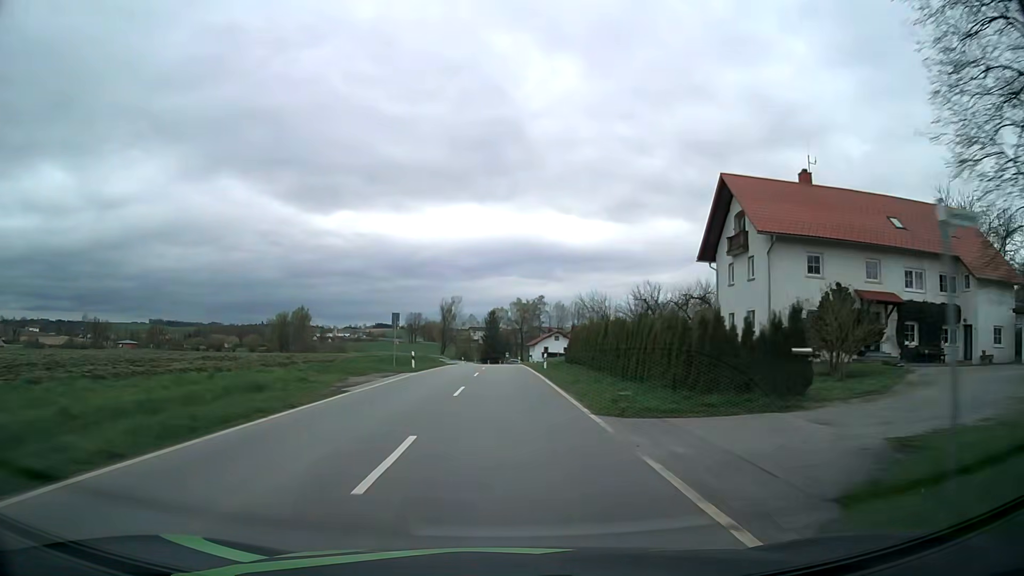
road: tertiary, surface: asphalt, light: Day
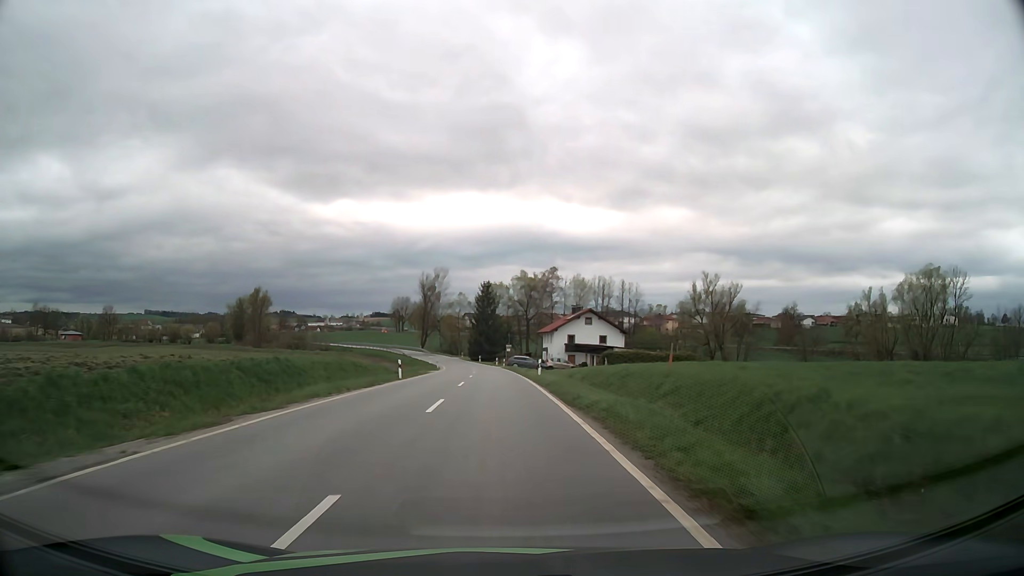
(0.0, +52.2) m; 0°
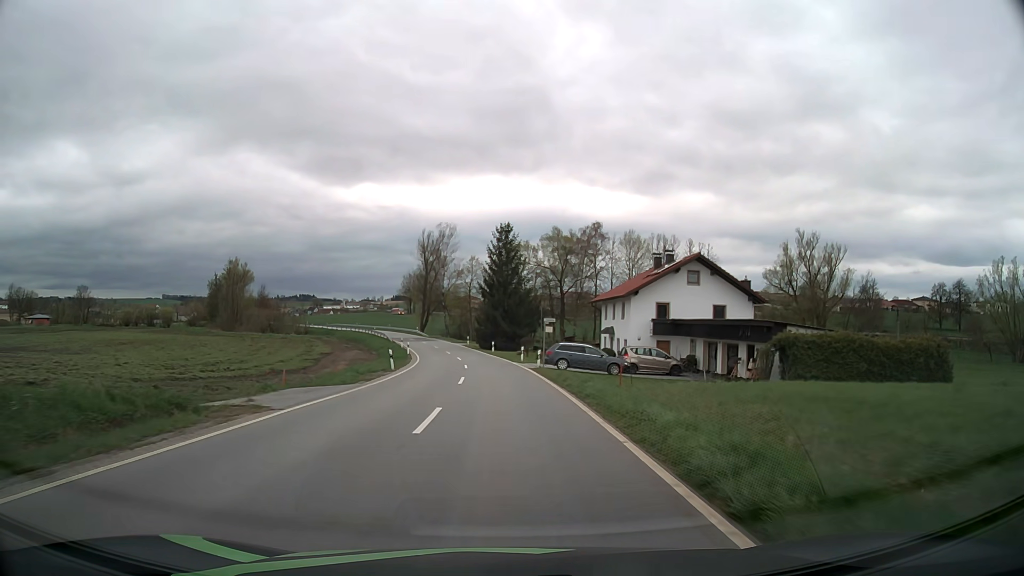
(-0.5, +40.0) m; -2°
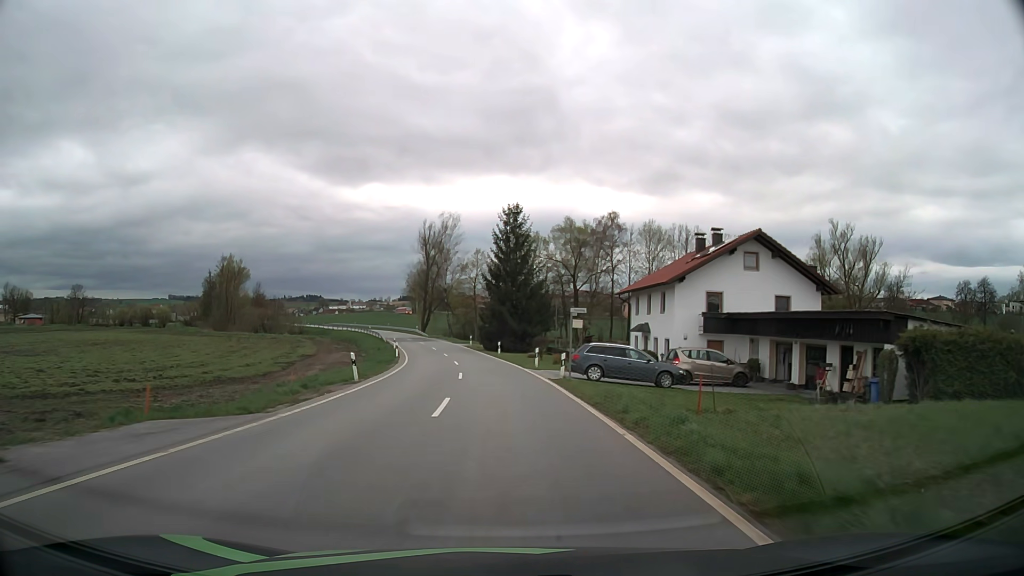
(0.0, +9.8) m; -1°
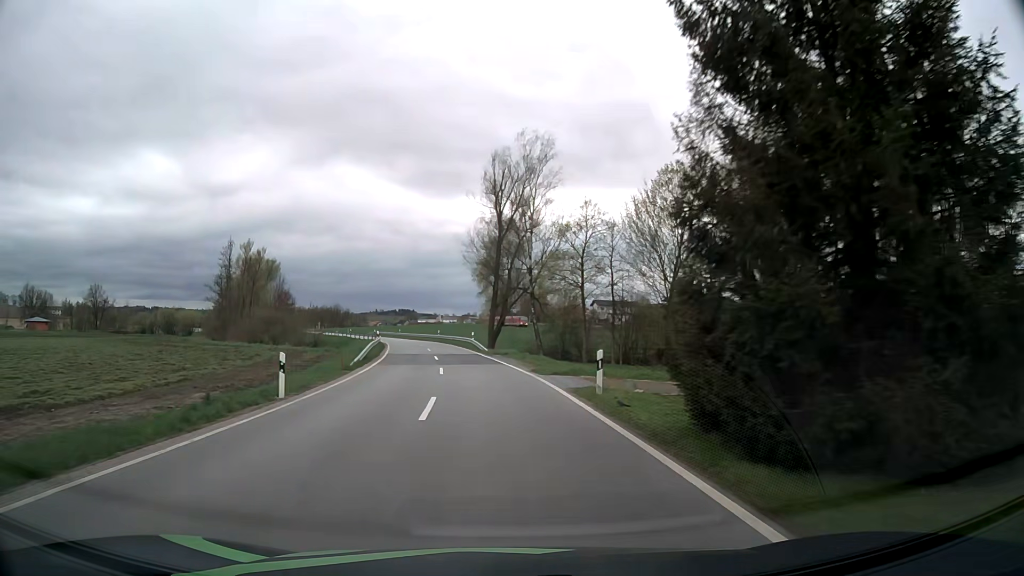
(-3.0, +49.1) m; -8°
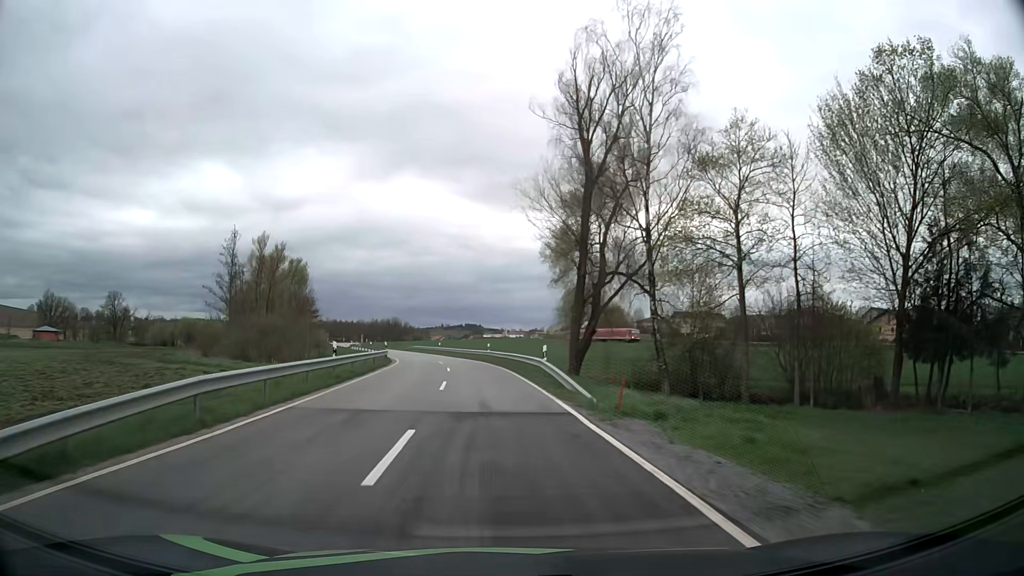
(-1.4, +28.1) m; -6°
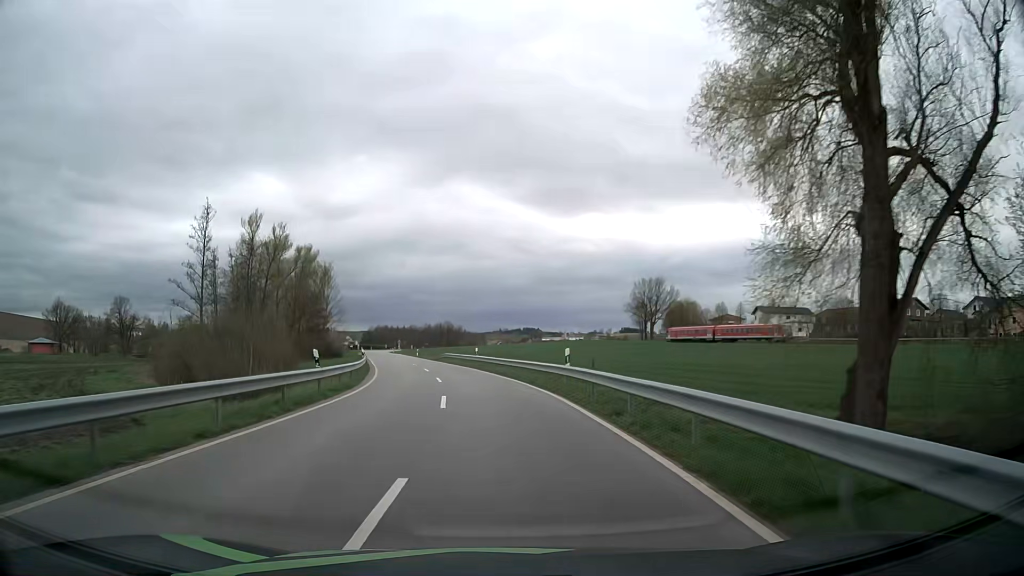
(-1.2, +28.3) m; -5°
(0, +10) (-1, +20) (-2, +30) (-3, +40) (-5, +50) (-7, +59) (-9, +69) (-12, +79) (-14, +89) (-16, +98) m
